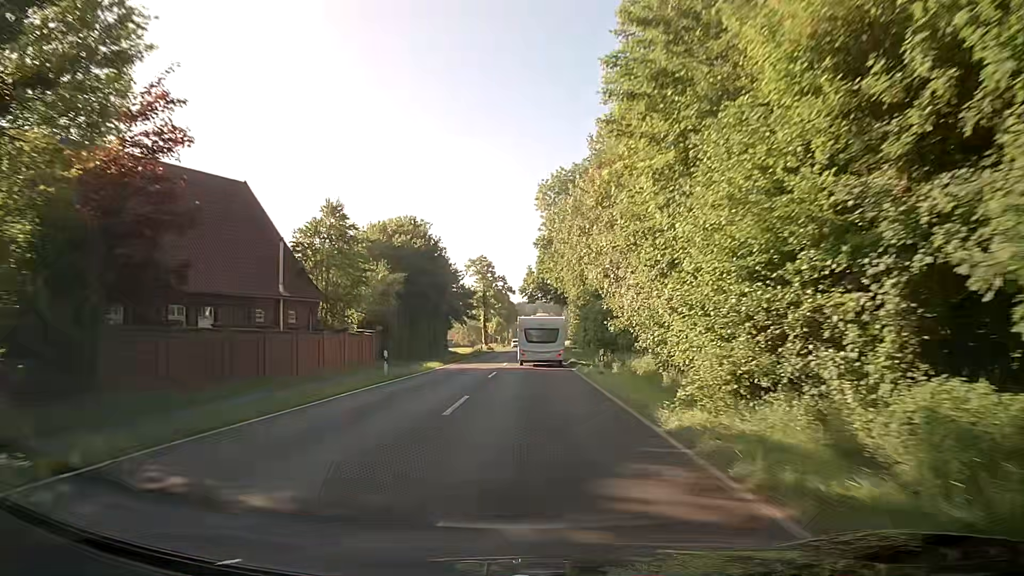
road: secondary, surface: asphalt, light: Day
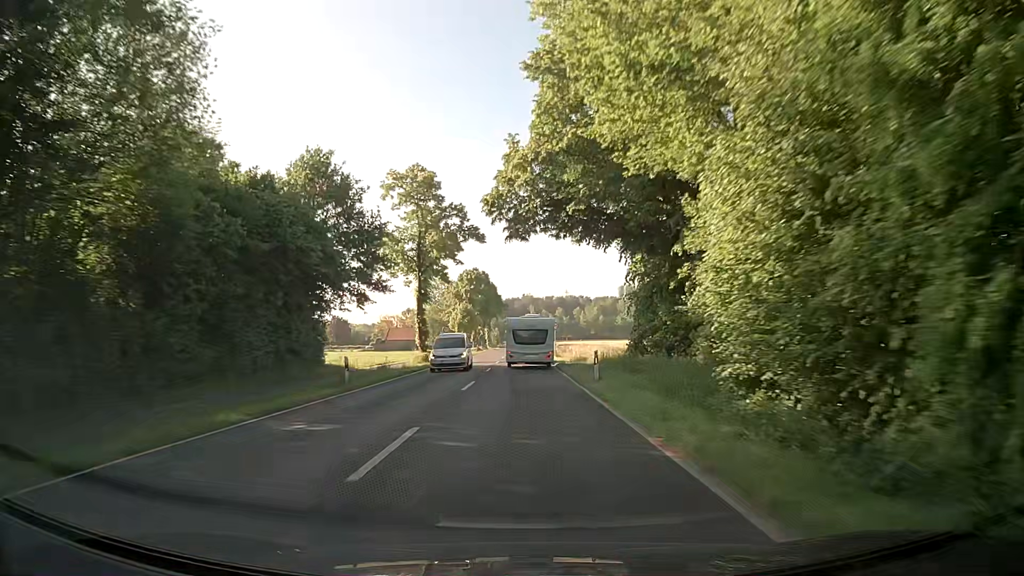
(+0.2, +53.5) m; +1°
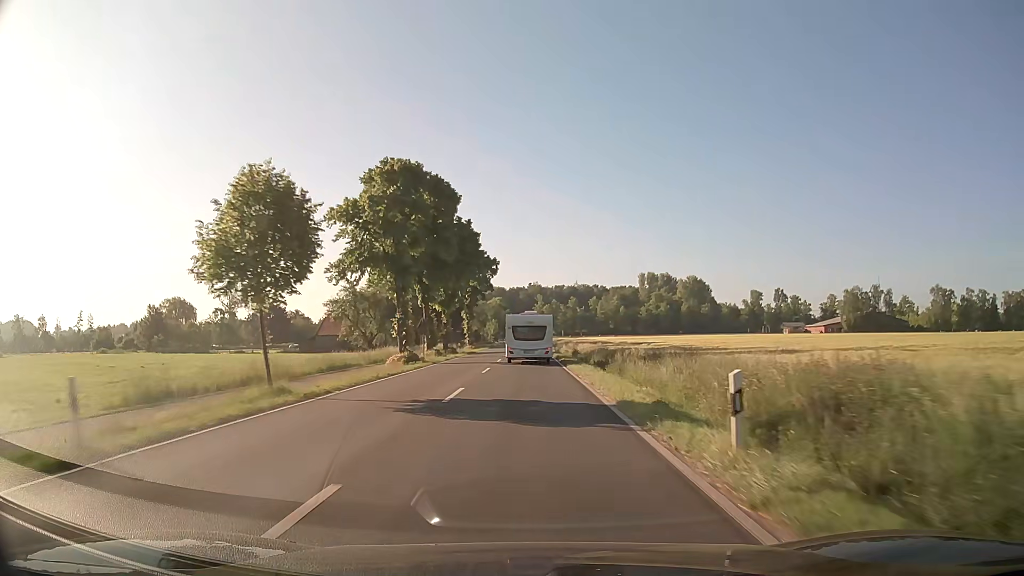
(-0.7, +64.2) m; -1°
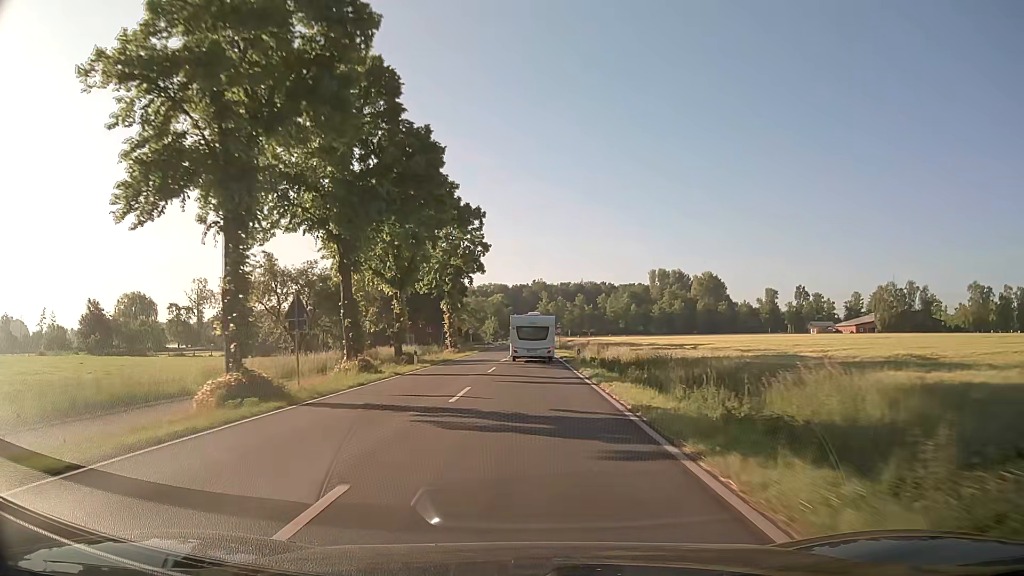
(-0.1, +23.9) m; 0°
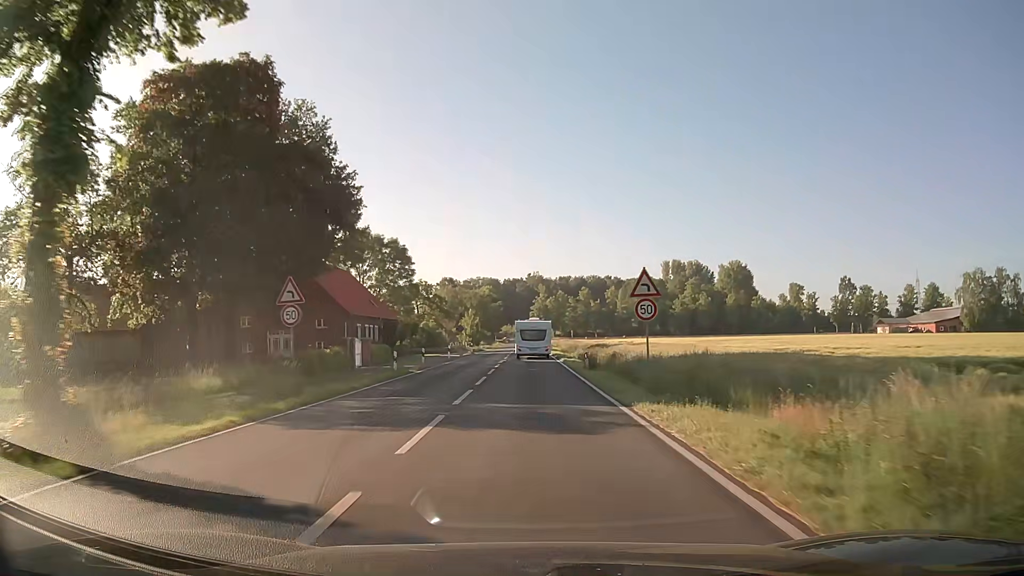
(+0.1, +55.0) m; 0°
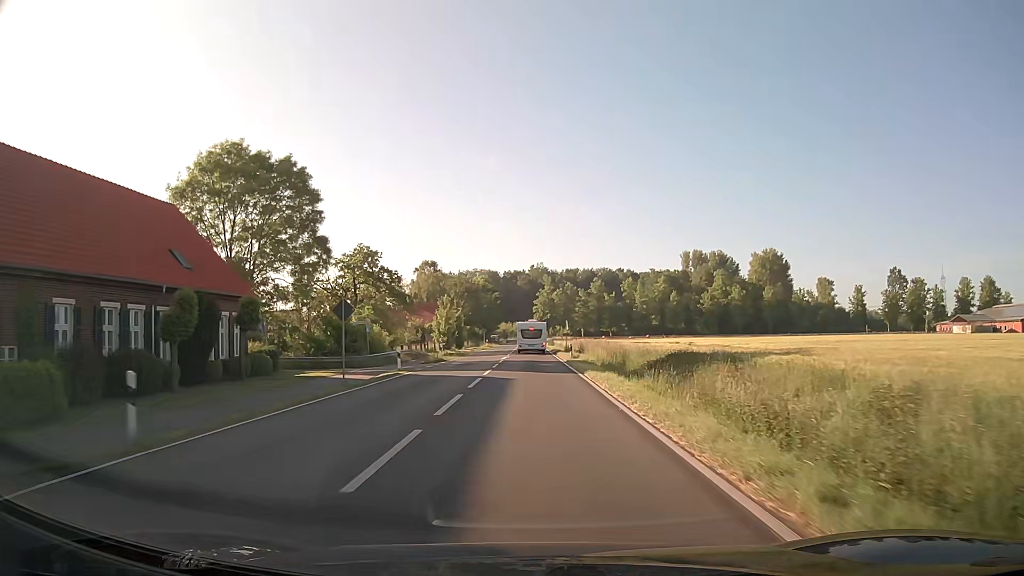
(+0.1, +39.1) m; 0°
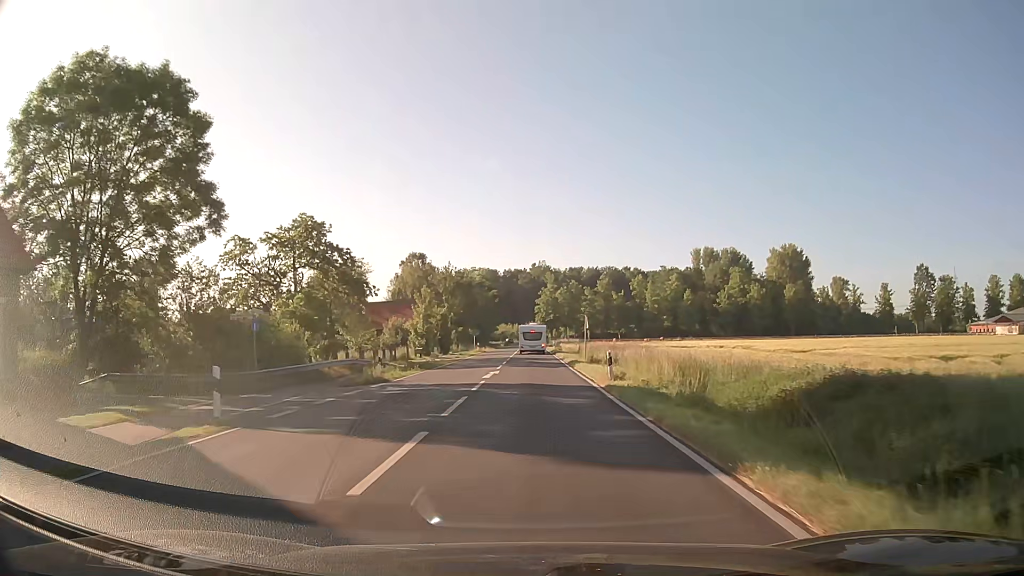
(0.0, +17.9) m; 0°
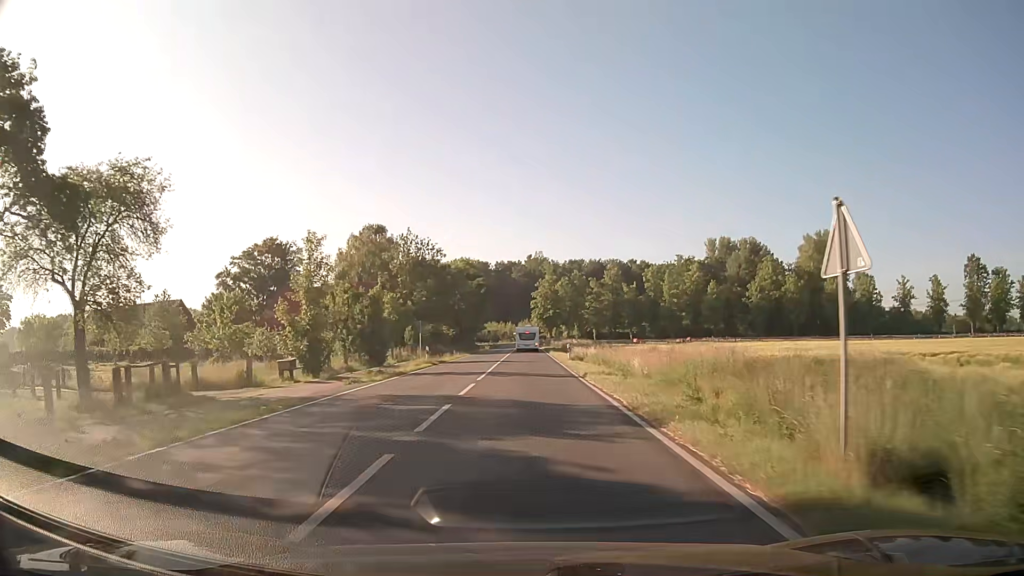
(+0.2, +33.0) m; 0°
